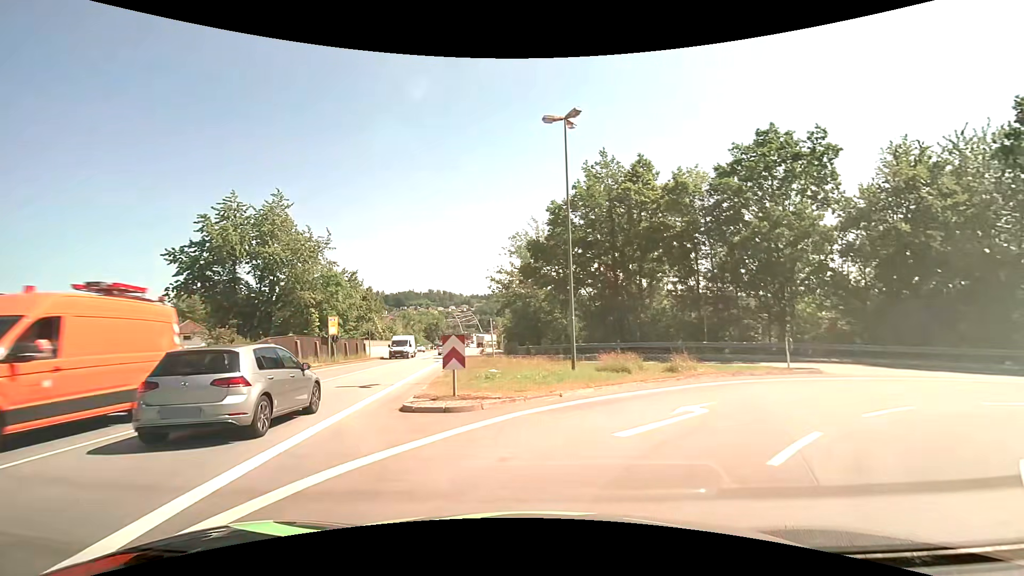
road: primary_link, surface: asphalt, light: Day
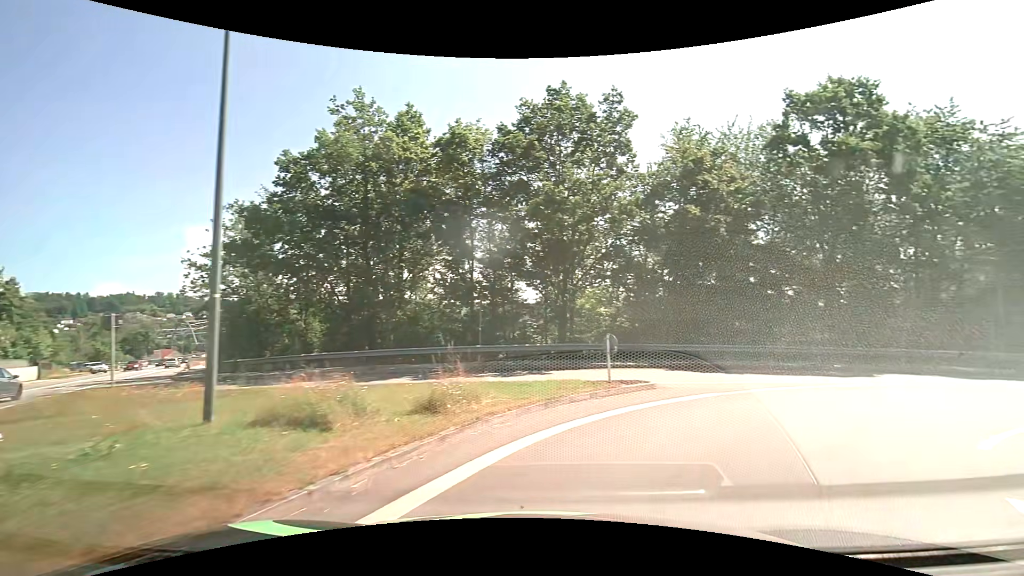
(+1.9, +10.0) m; +26°
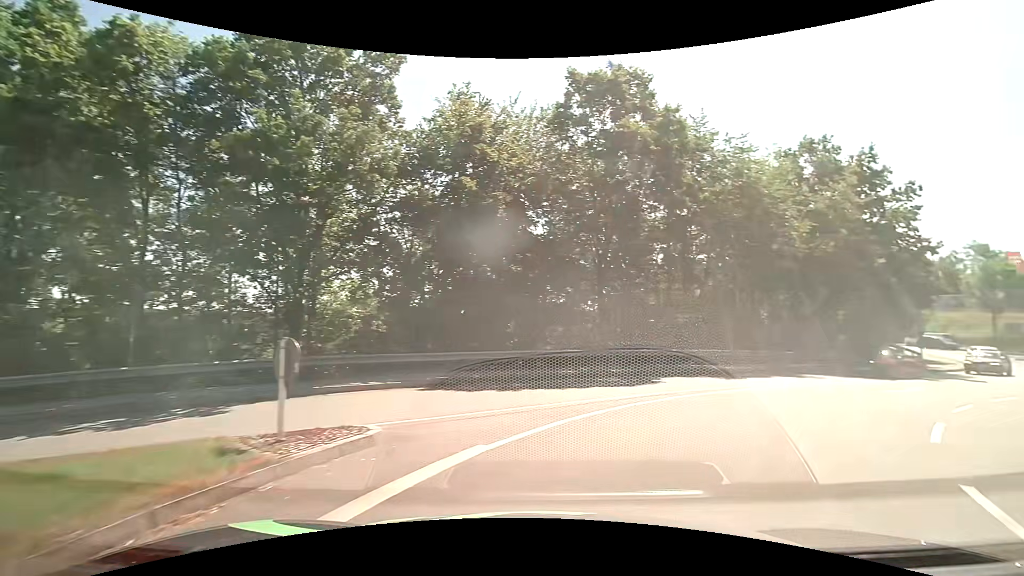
(+1.4, +6.5) m; +25°
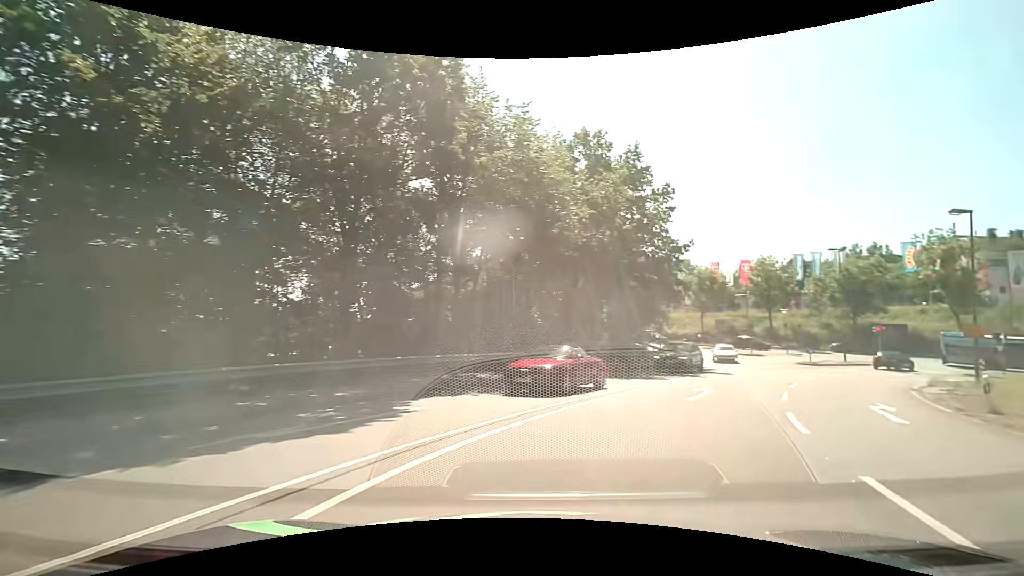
(+1.5, +6.9) m; +25°
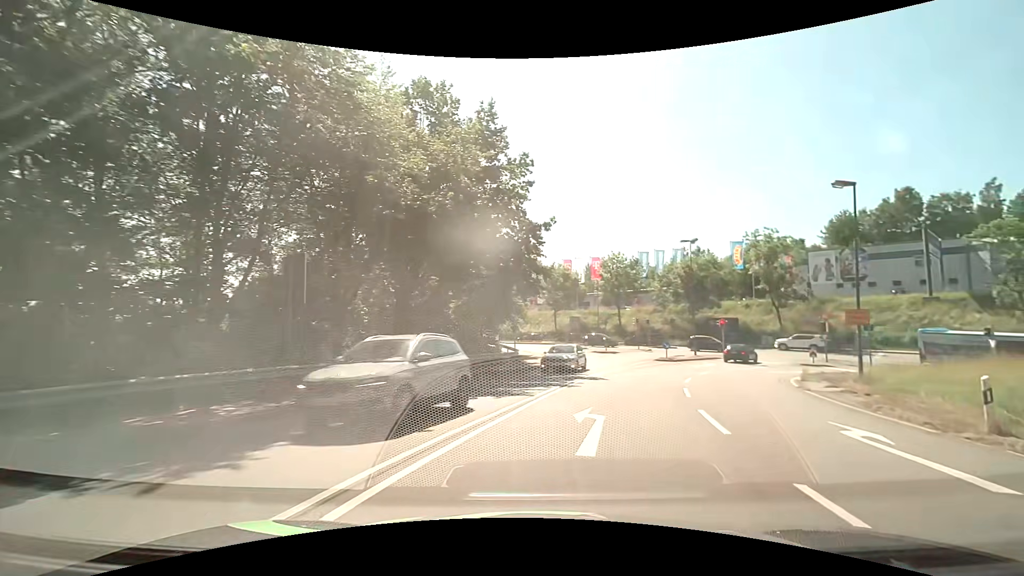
(+1.0, +7.3) m; +16°
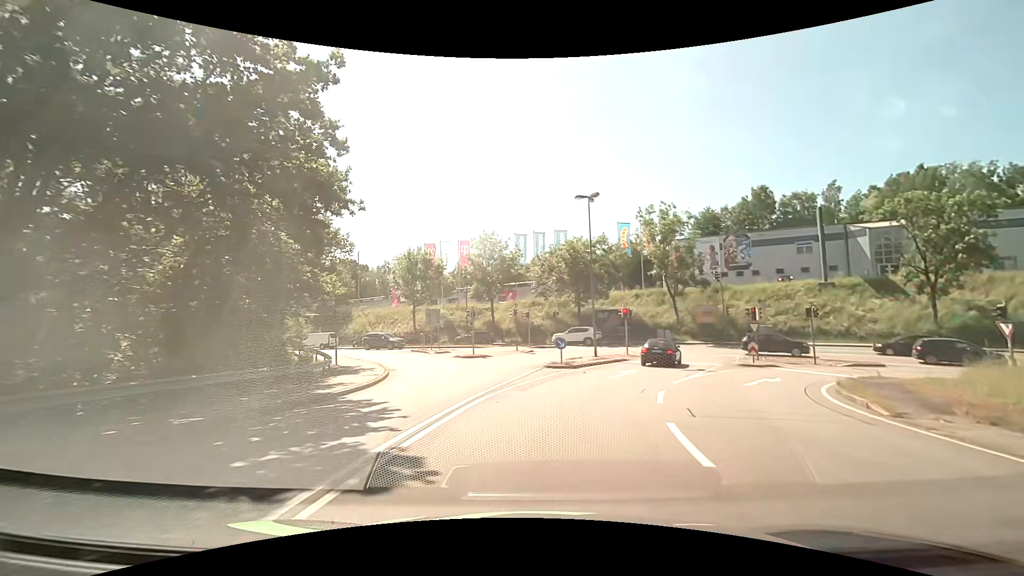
(+2.2, +15.0) m; +14°
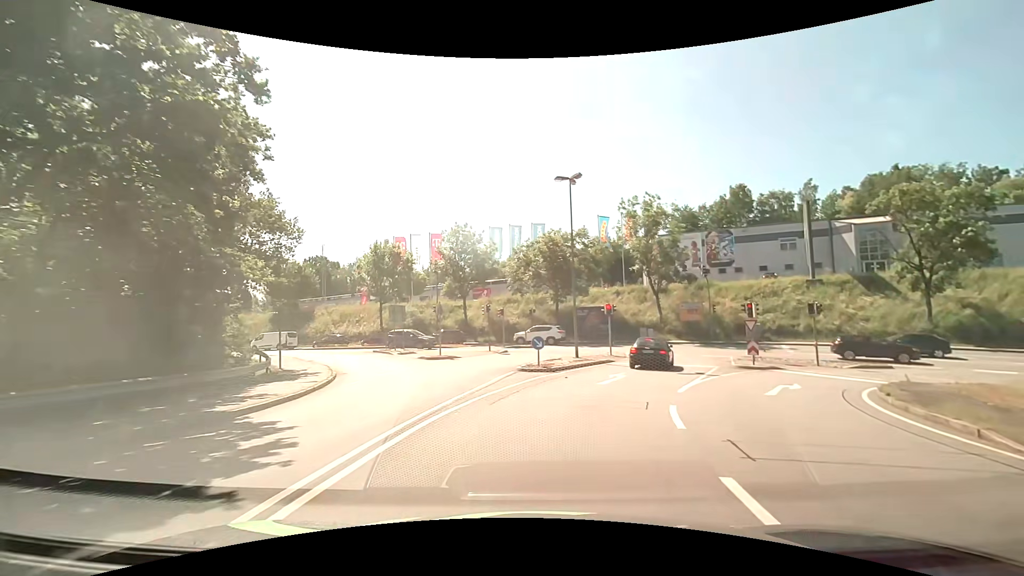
(+0.1, +3.6) m; +2°
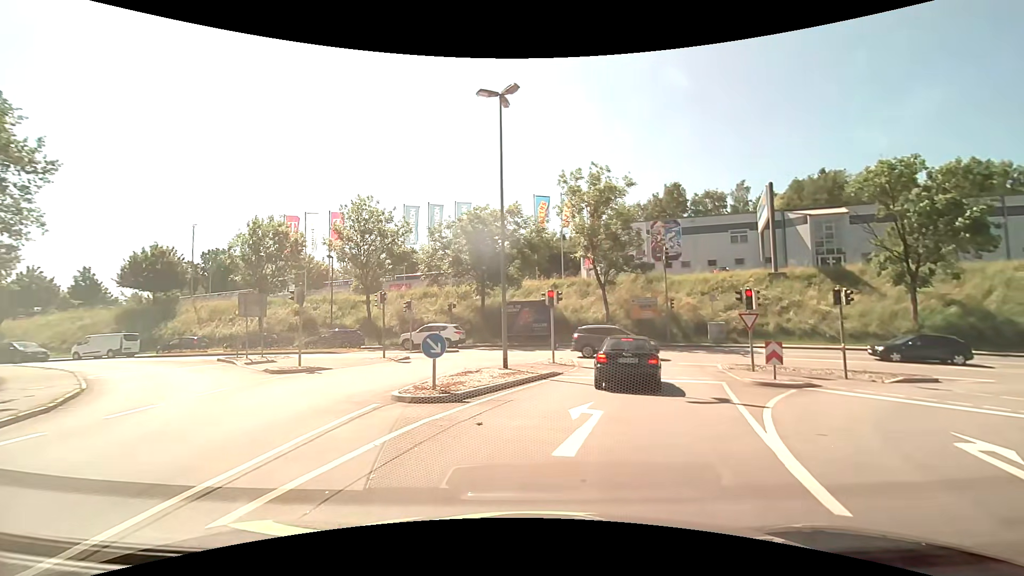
(+0.7, +9.9) m; +10°
(+1, +10) (+3, +20) (+3, +30) (-4, +37) (-13, +39) (-23, +41) (-33, +42) (-43, +42) (-53, +43) (-63, +45) m
